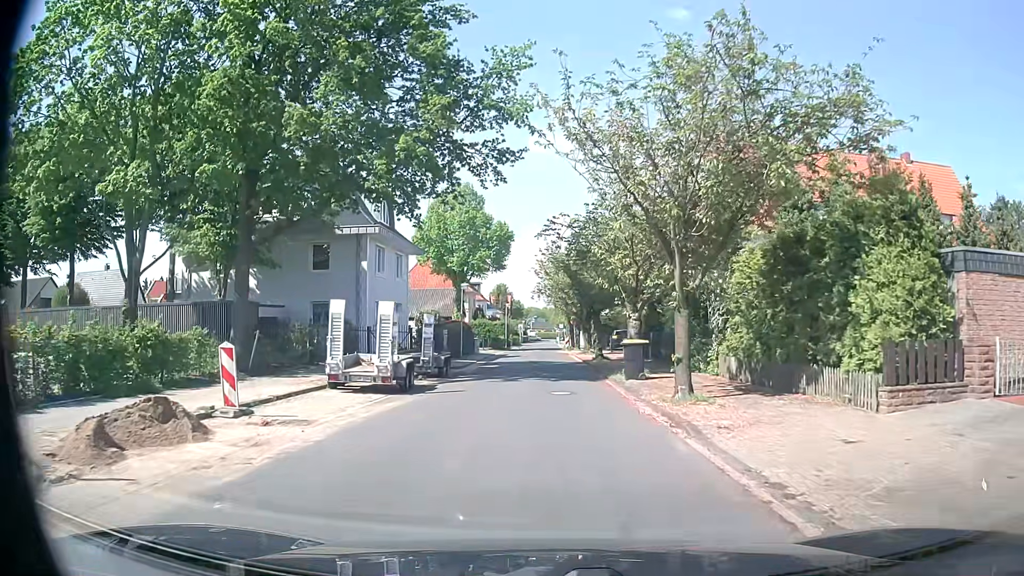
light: Day
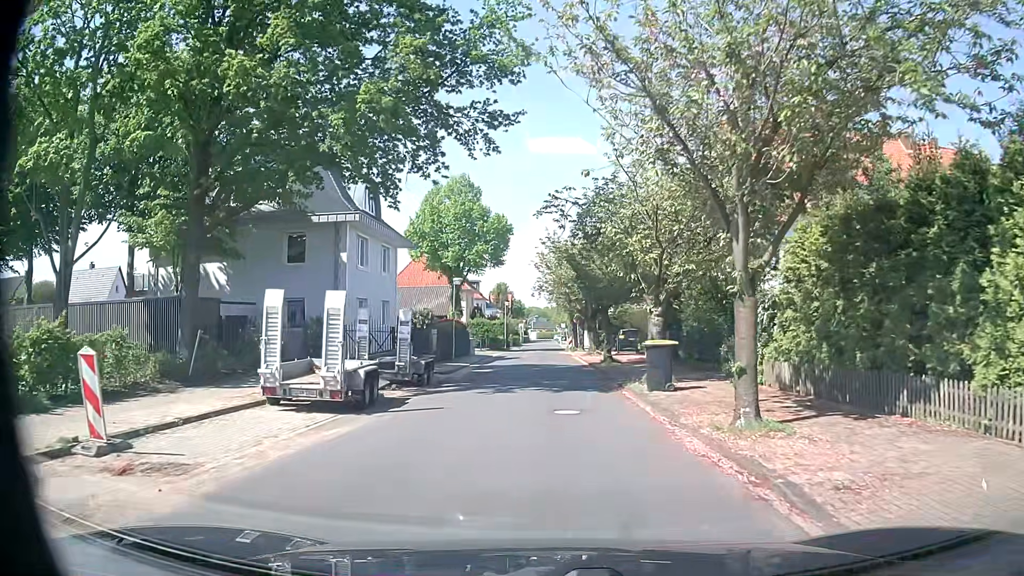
(0.0, +3.9) m; +1°
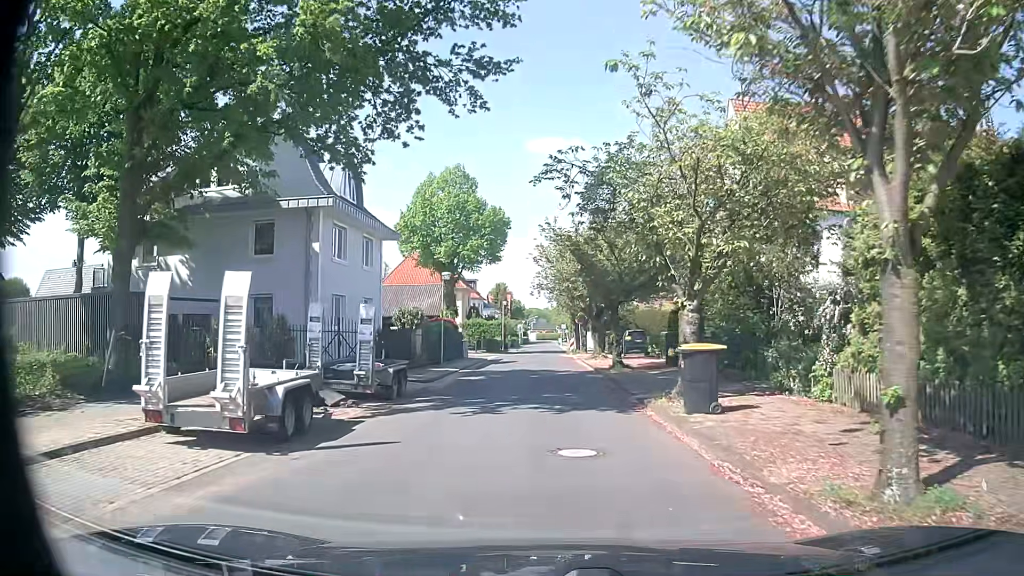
(0.0, +4.0) m; 0°
